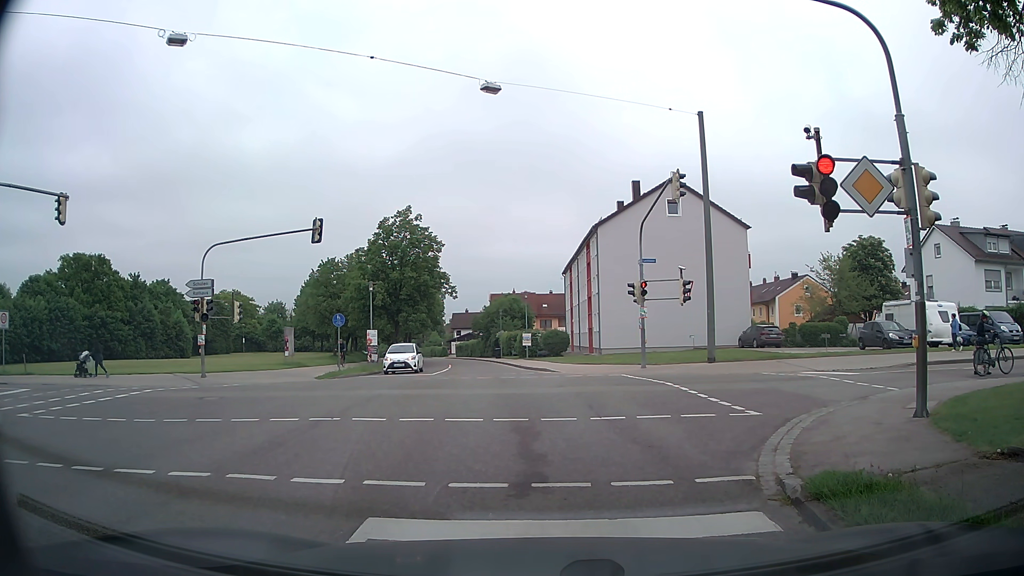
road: tertiary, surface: asphalt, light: Day
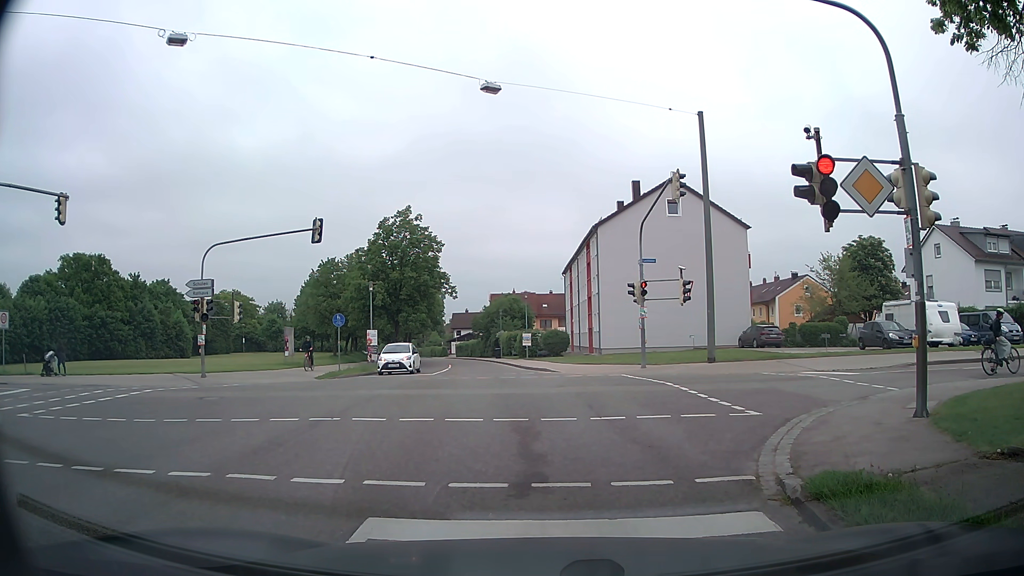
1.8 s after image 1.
(0.0, 0.0) m; 0°
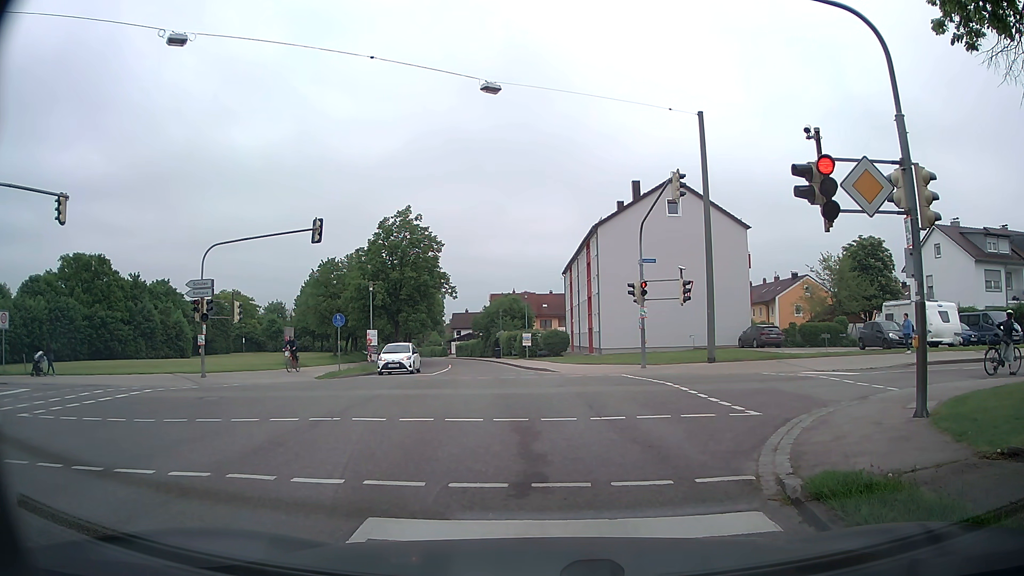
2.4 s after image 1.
(0.0, 0.0) m; 0°
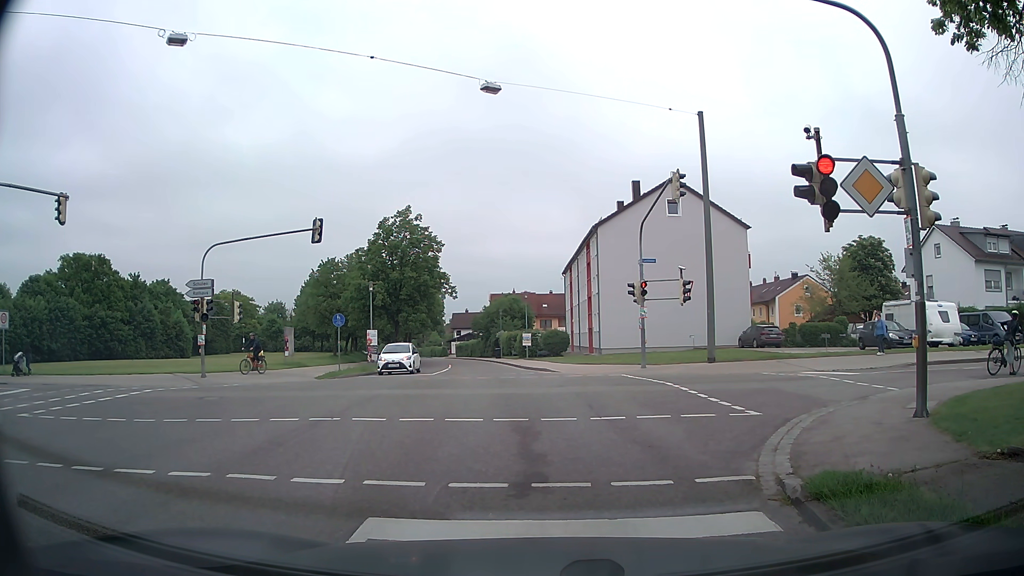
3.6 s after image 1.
(0.0, 0.0) m; 0°
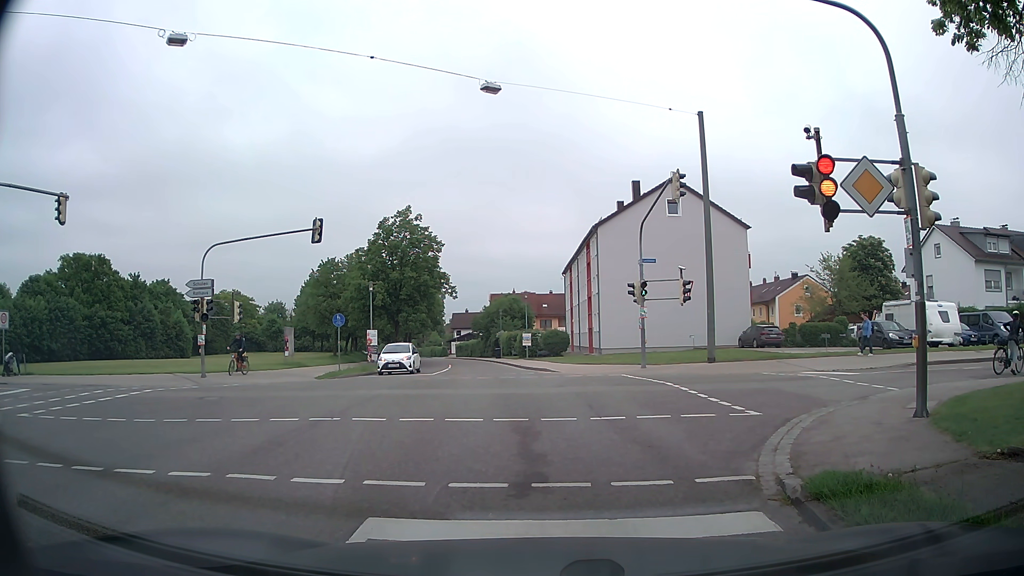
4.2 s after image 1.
(0.0, 0.0) m; 0°
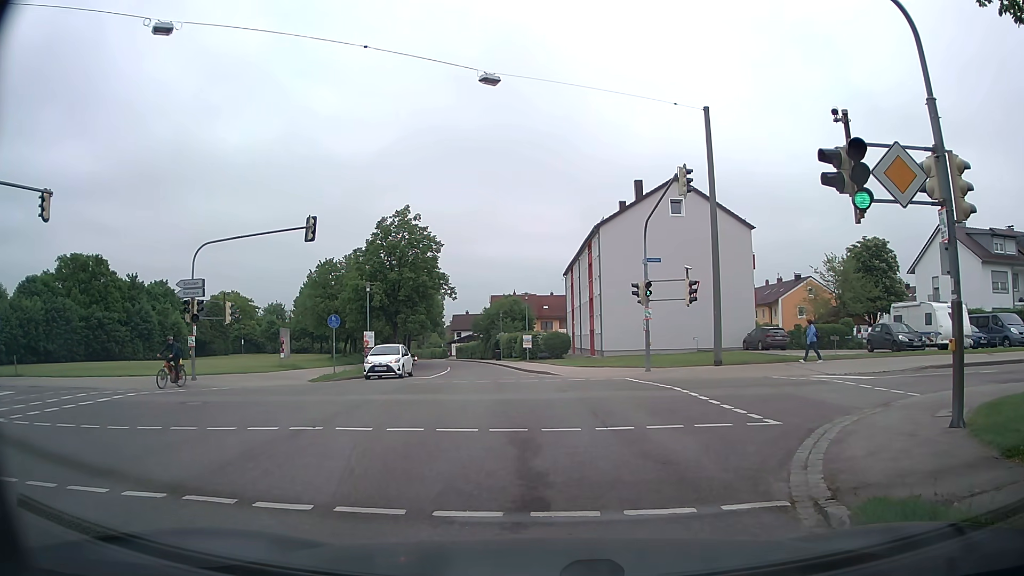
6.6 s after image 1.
(0.0, +0.9) m; 0°
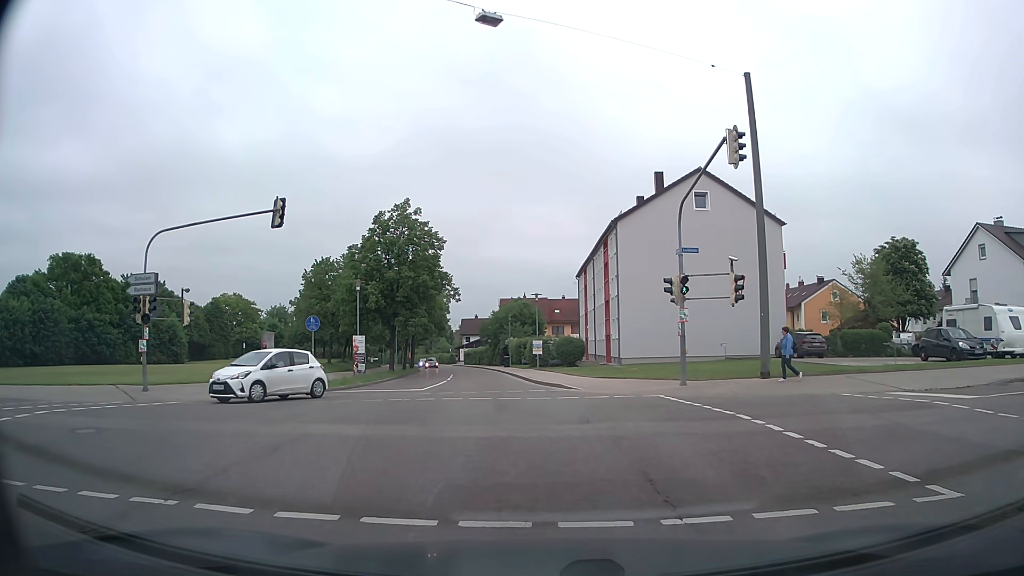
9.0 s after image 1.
(-0.2, +4.6) m; -3°
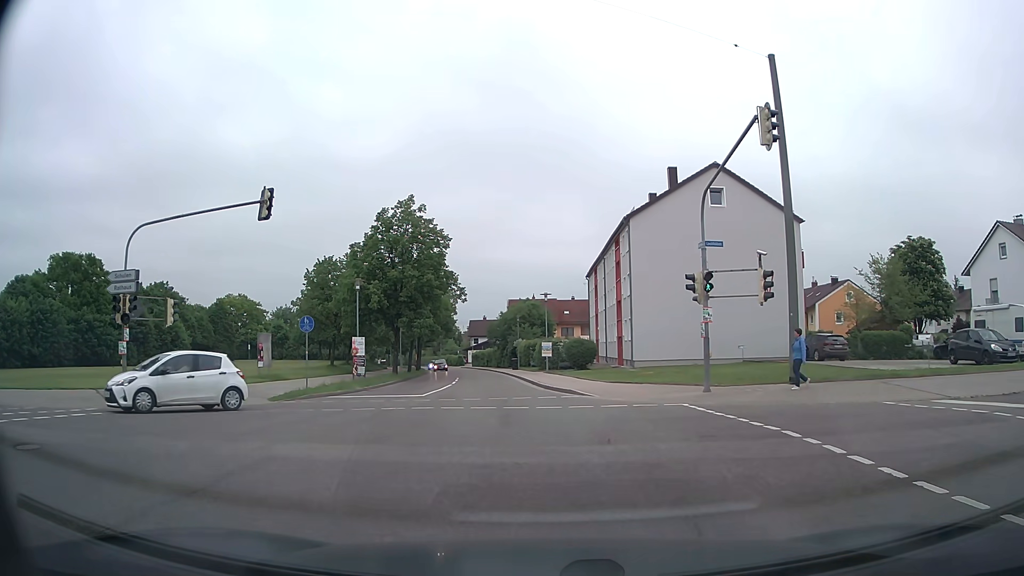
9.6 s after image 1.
(0.0, +1.8) m; 0°
(-1, +10) (-2, +20) (-3, +30) (-4, +40) (-6, +50) (-7, +60) (-9, +69) (-10, +79) (-12, +89) (-14, +99) m
